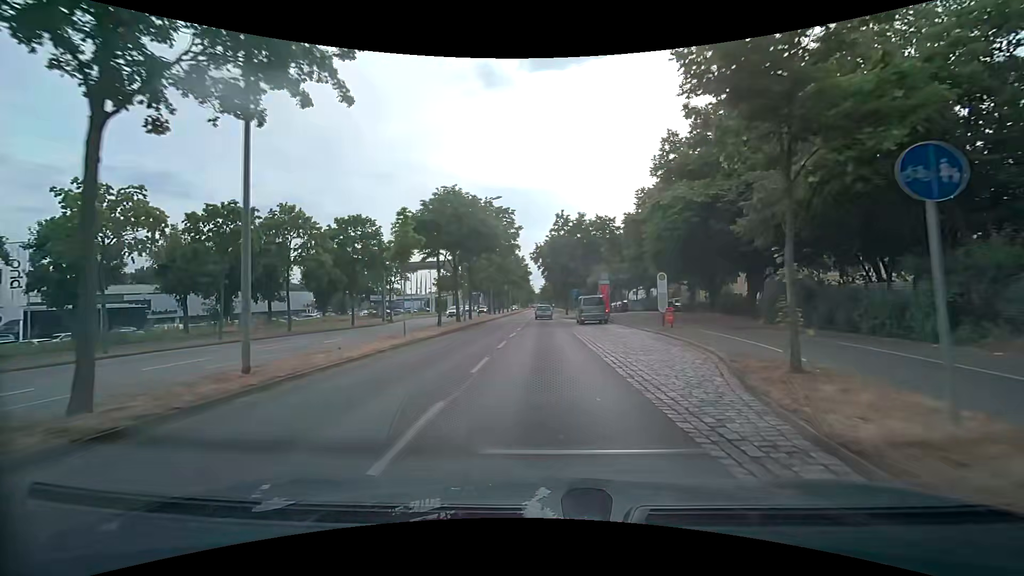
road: primary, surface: asphalt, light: Day
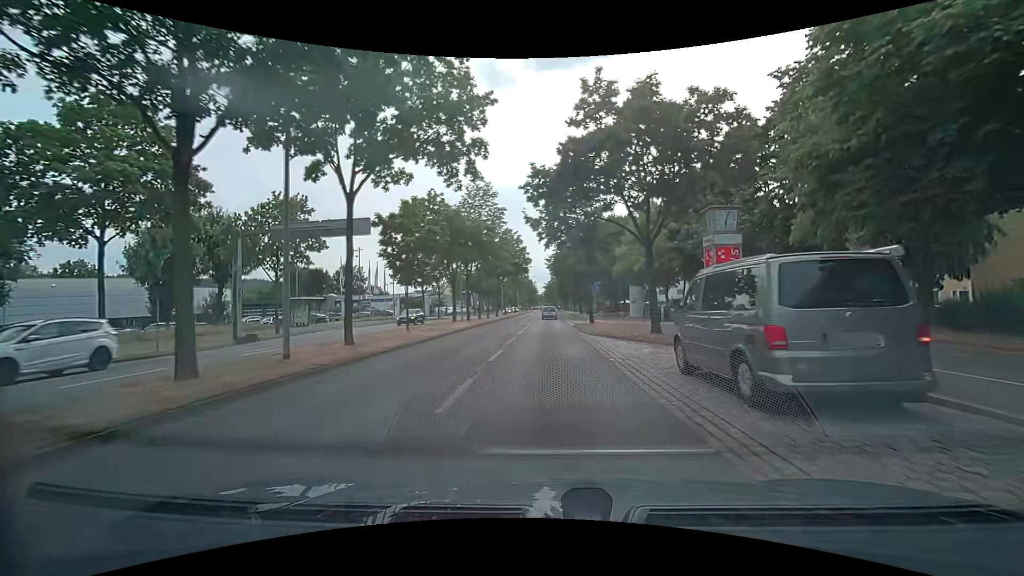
(-0.1, +27.8) m; 0°
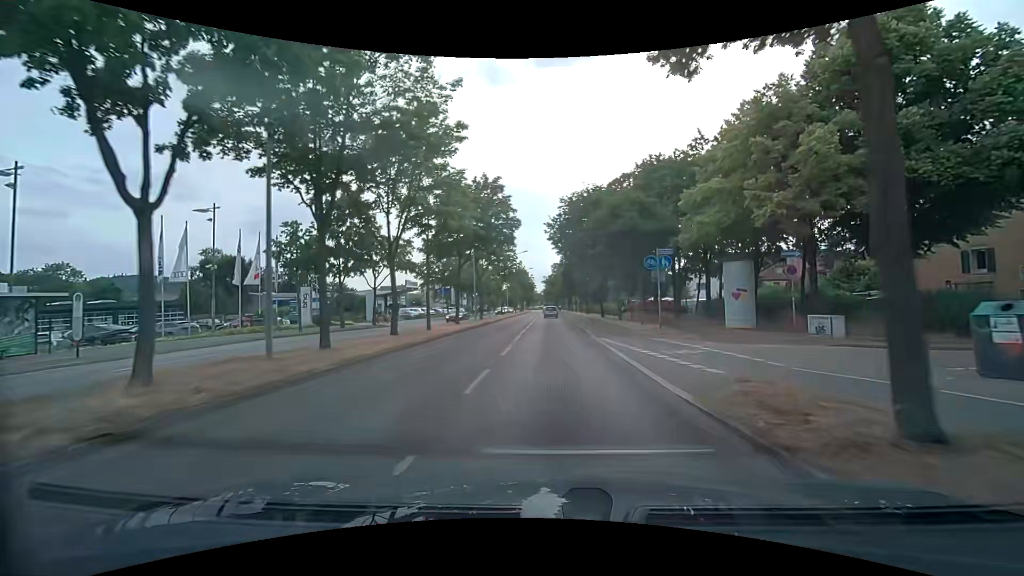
(-0.2, +28.7) m; 0°
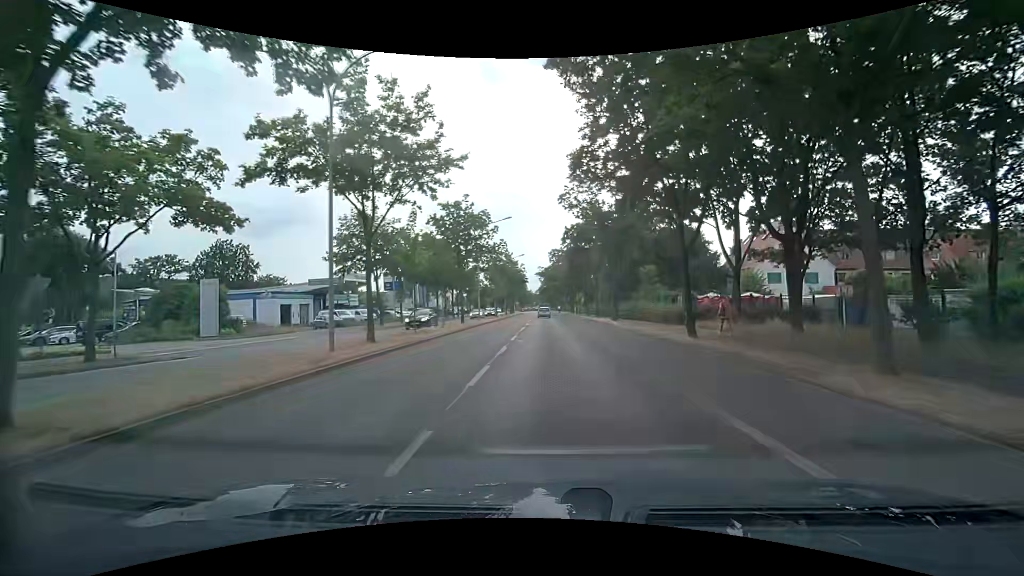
(-0.2, +29.4) m; 0°
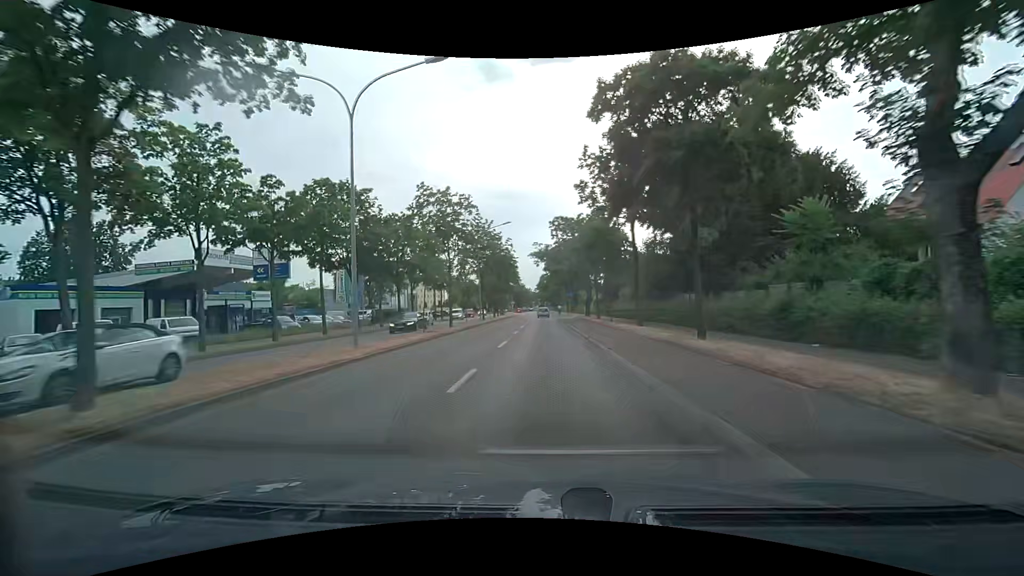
(+0.1, +30.8) m; +1°
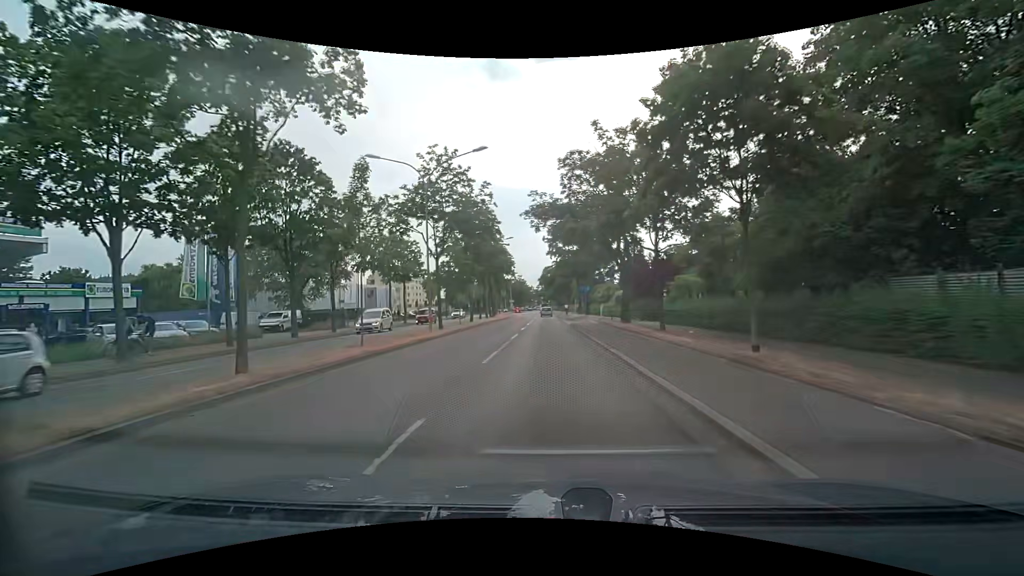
(-0.2, +23.1) m; -1°
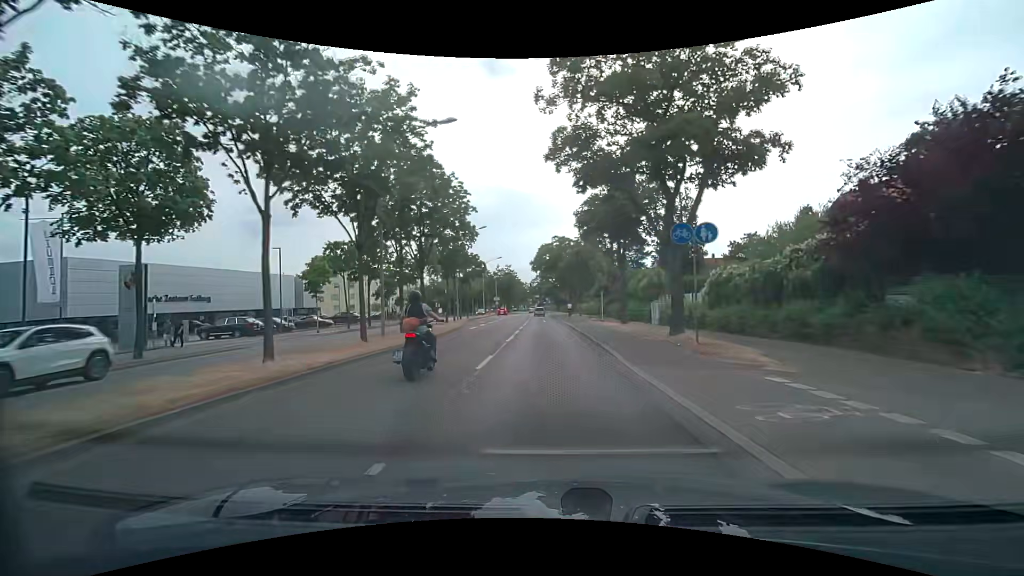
(-0.1, +37.9) m; 0°
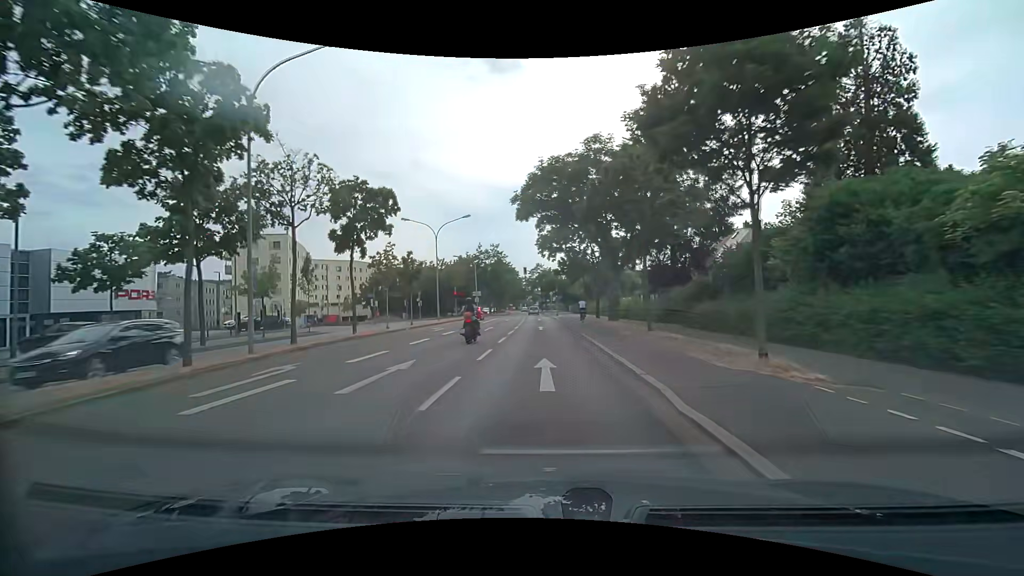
(0.0, +37.5) m; -1°
(0, +10) (0, +20) (0, +30) (0, +40) (0, +50) (0, +60) (-1, +70) (-1, +80) (-1, +90) (-2, +100) m
